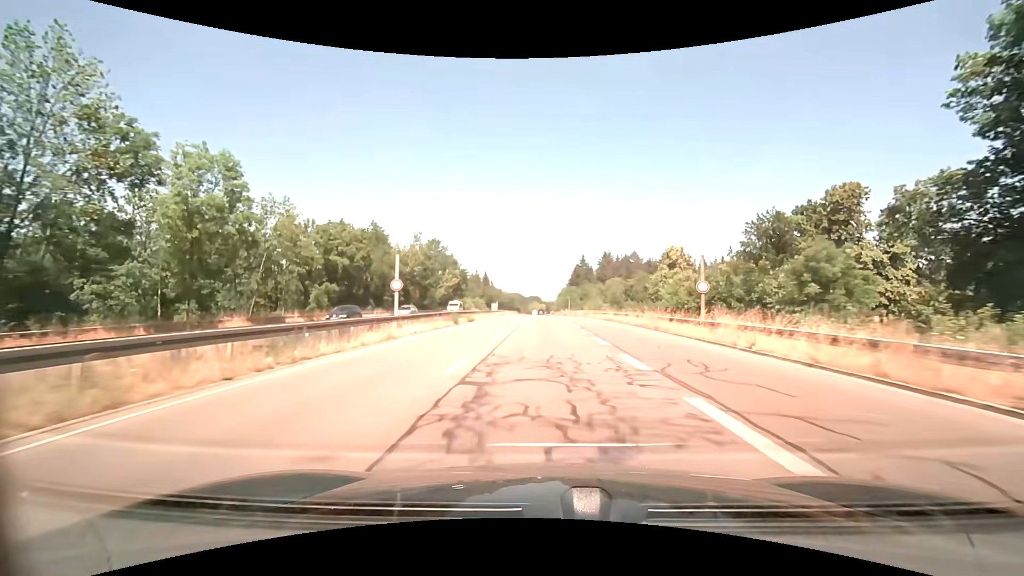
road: trunk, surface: asphalt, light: Day
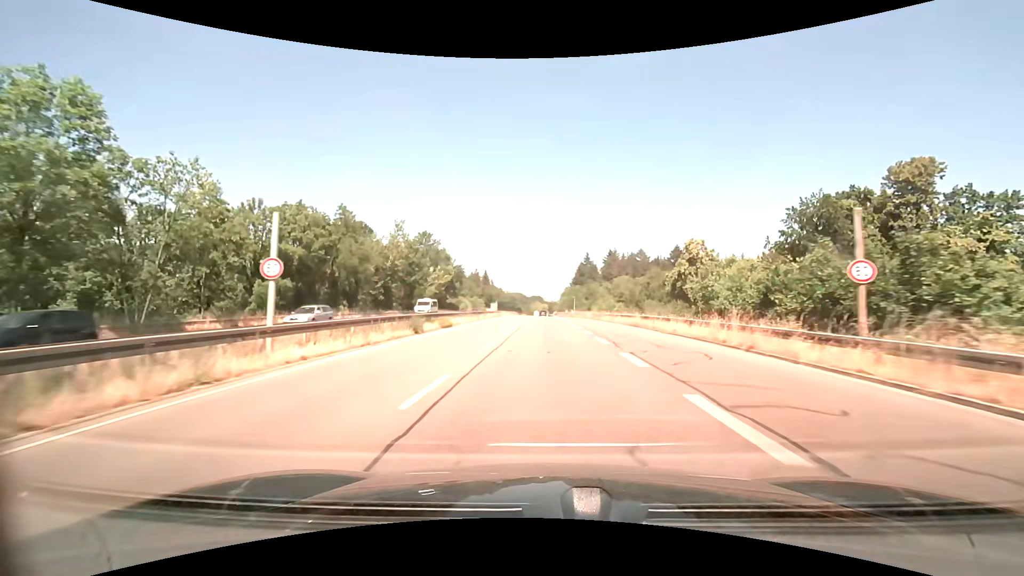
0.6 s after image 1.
(0.0, +12.3) m; 0°
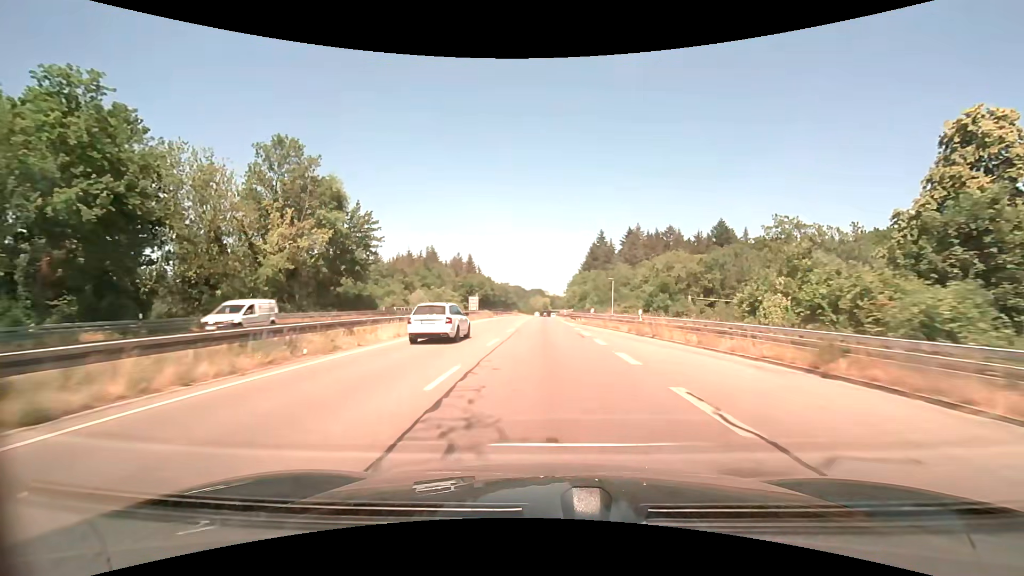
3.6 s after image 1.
(-0.3, +61.5) m; 0°
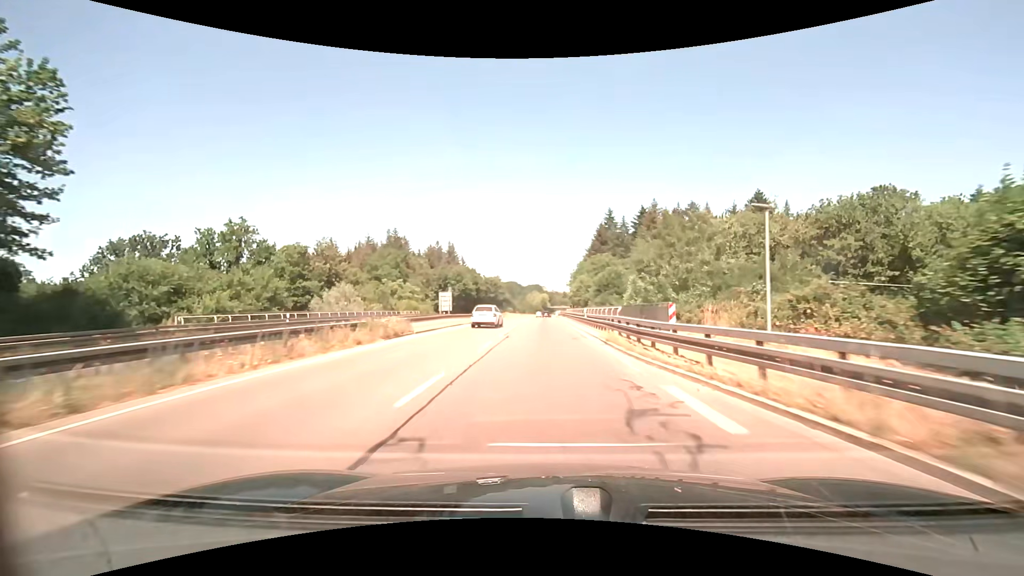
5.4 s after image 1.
(+0.1, +37.2) m; 0°
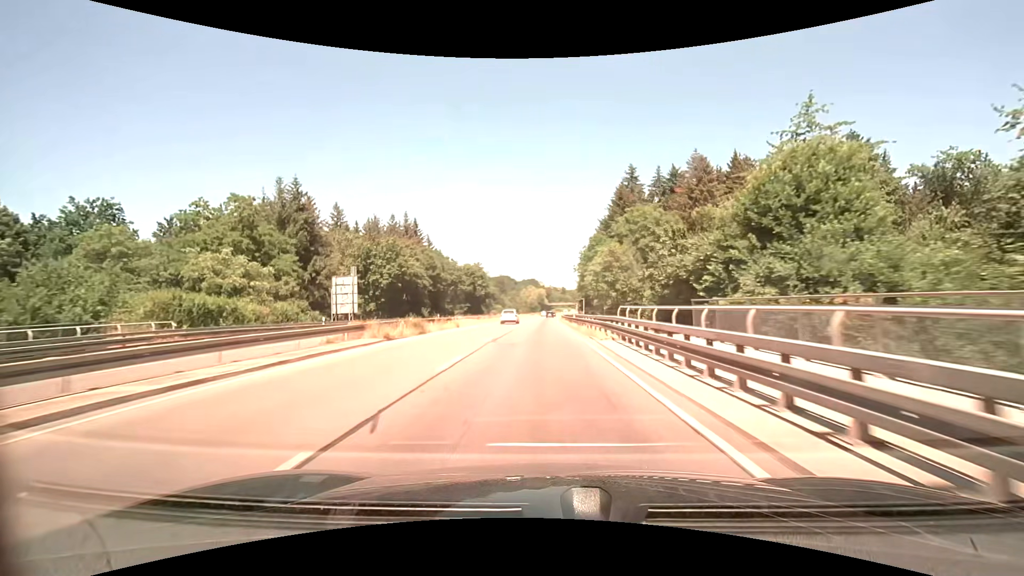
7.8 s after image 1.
(0.0, +49.7) m; 0°
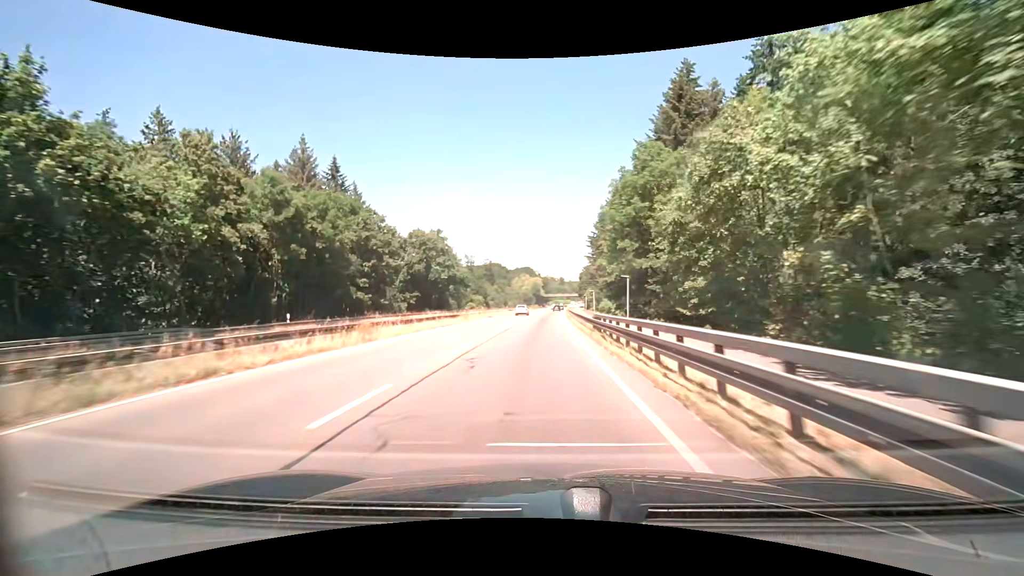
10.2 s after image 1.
(+0.3, +49.9) m; 0°
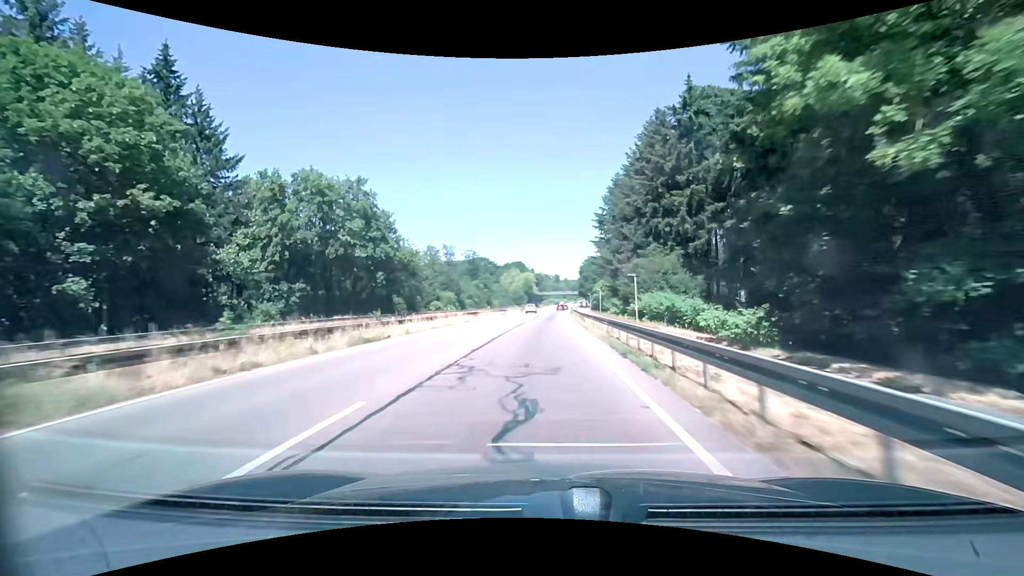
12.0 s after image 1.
(+0.2, +37.4) m; +1°
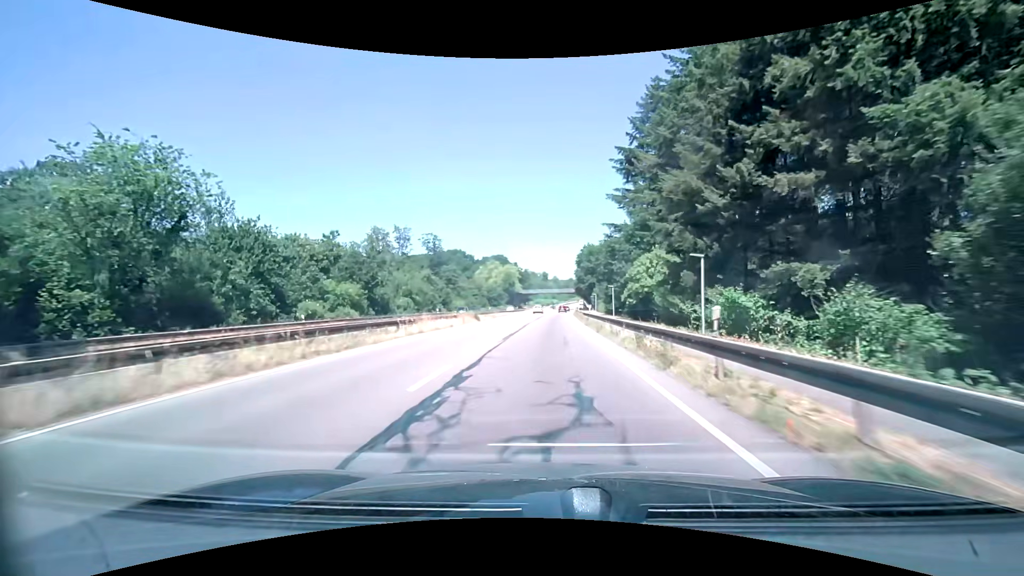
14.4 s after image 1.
(+0.5, +49.7) m; +2°
(0, +10) (0, +20) (0, +30) (0, +40) (+1, +50) (+1, +60) (+2, +70) (+2, +80) (+2, +90) (+3, +100) m
